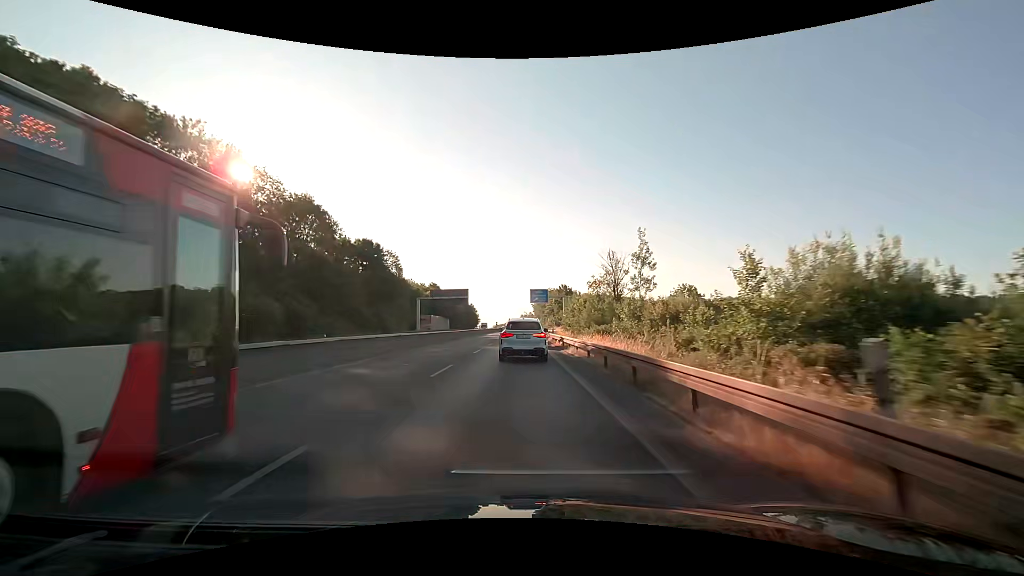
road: trunk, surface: asphalt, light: Day
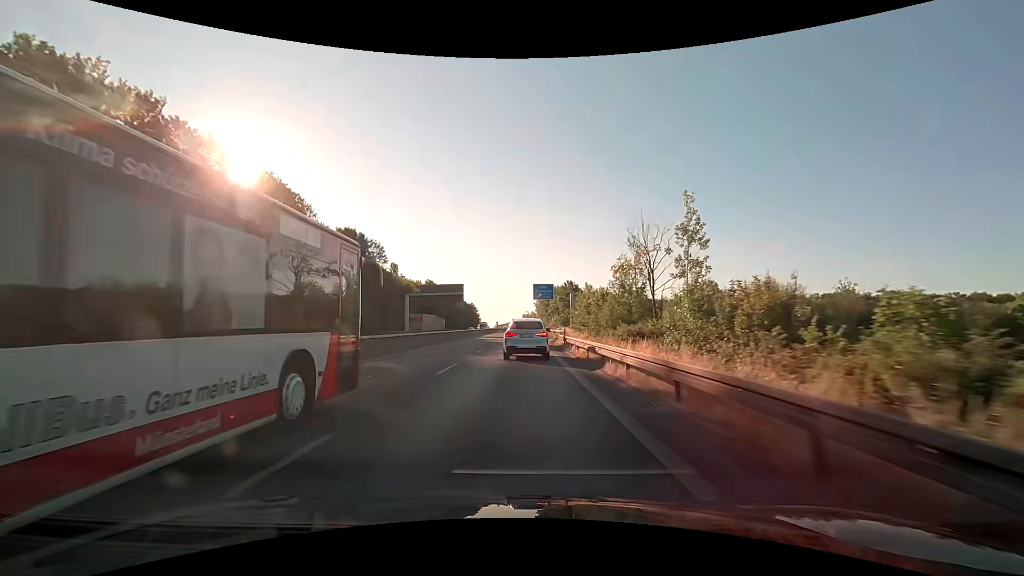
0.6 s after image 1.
(0.0, +11.1) m; 0°
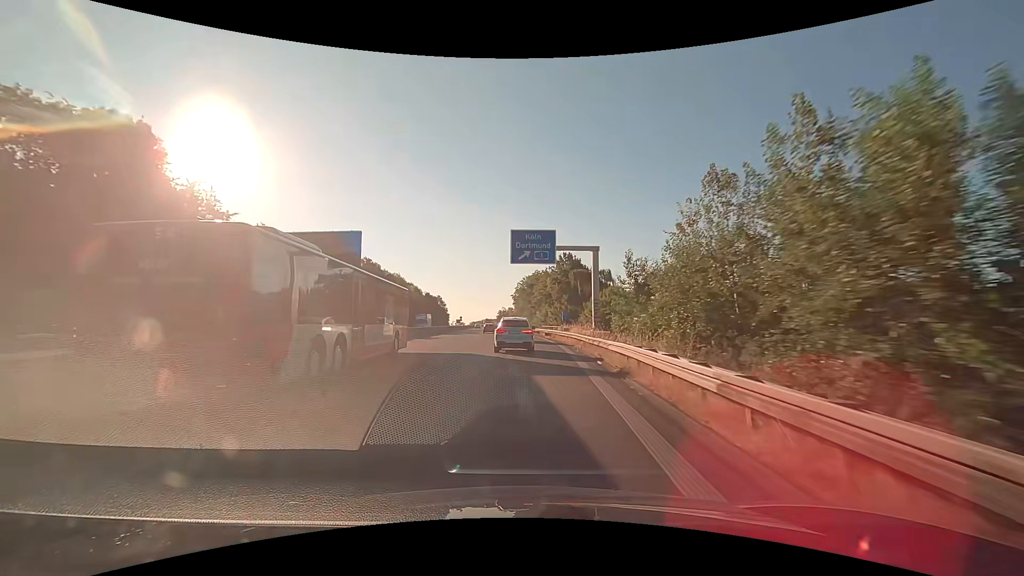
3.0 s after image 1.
(+0.7, +46.4) m; +2°
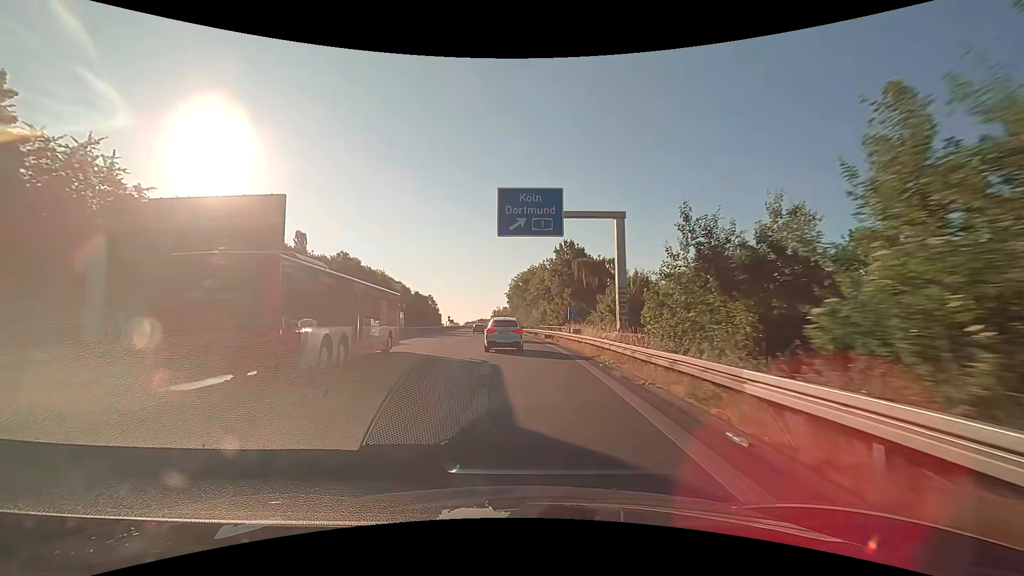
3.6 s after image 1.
(+0.1, +11.9) m; 0°
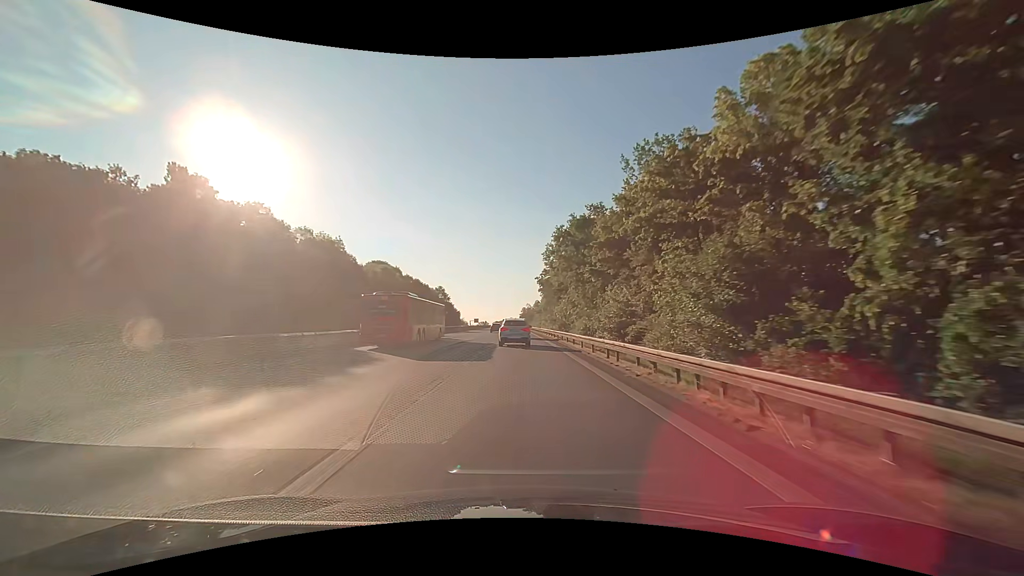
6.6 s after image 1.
(-1.7, +59.0) m; -3°
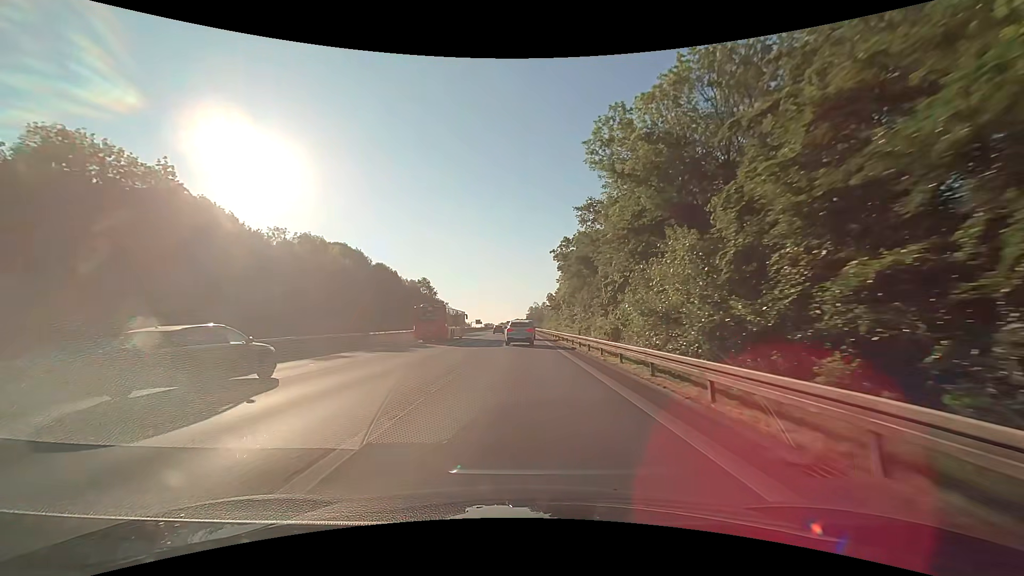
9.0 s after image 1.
(-0.5, +47.2) m; -2°
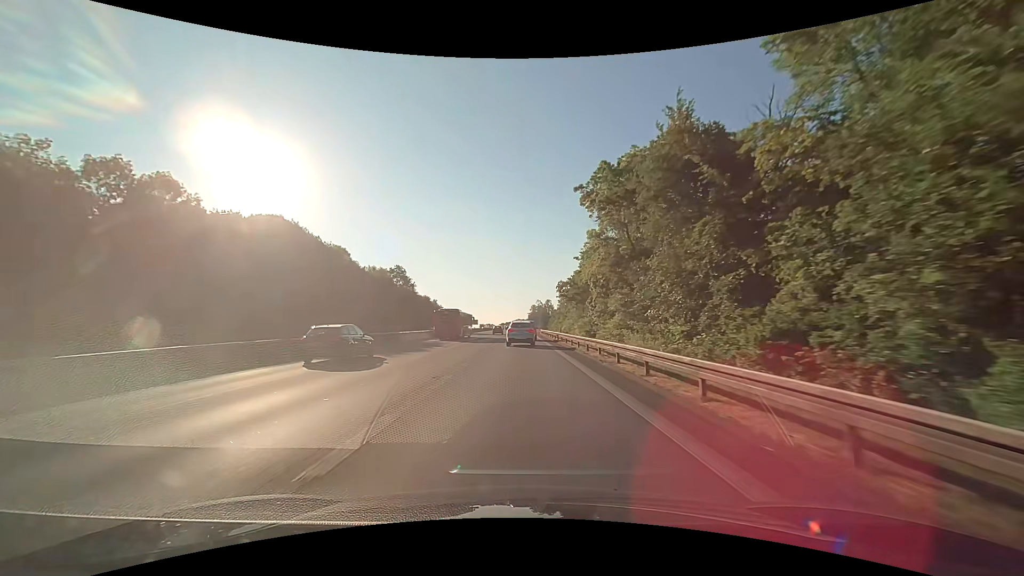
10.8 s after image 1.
(+0.4, +36.0) m; +1°
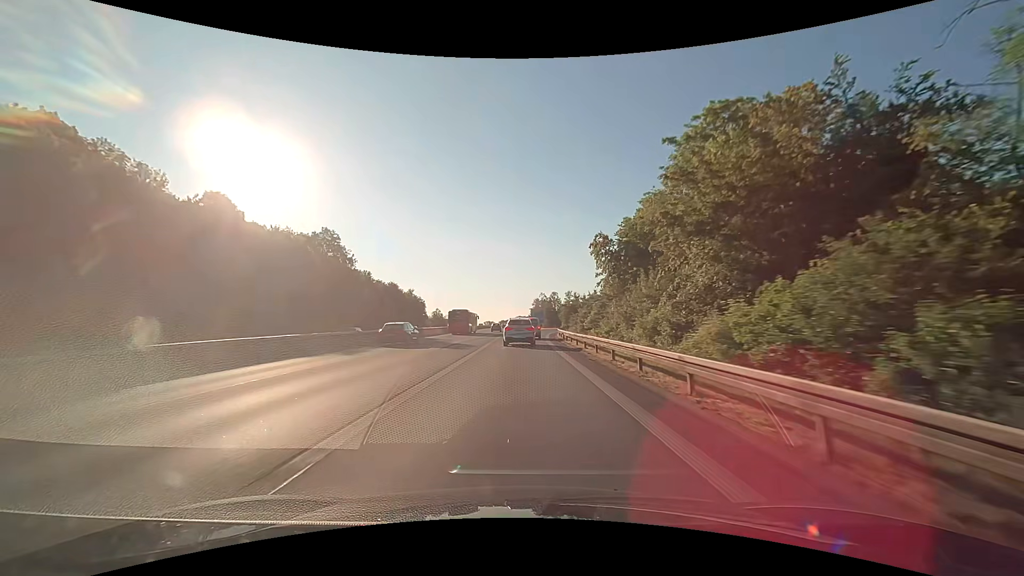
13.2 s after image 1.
(-0.3, +47.9) m; -1°
(0, +10) (0, +20) (0, +30) (0, +40) (0, +50) (+1, +60) (+2, +70) (+3, +80) (+4, +90) (+6, +100) m
